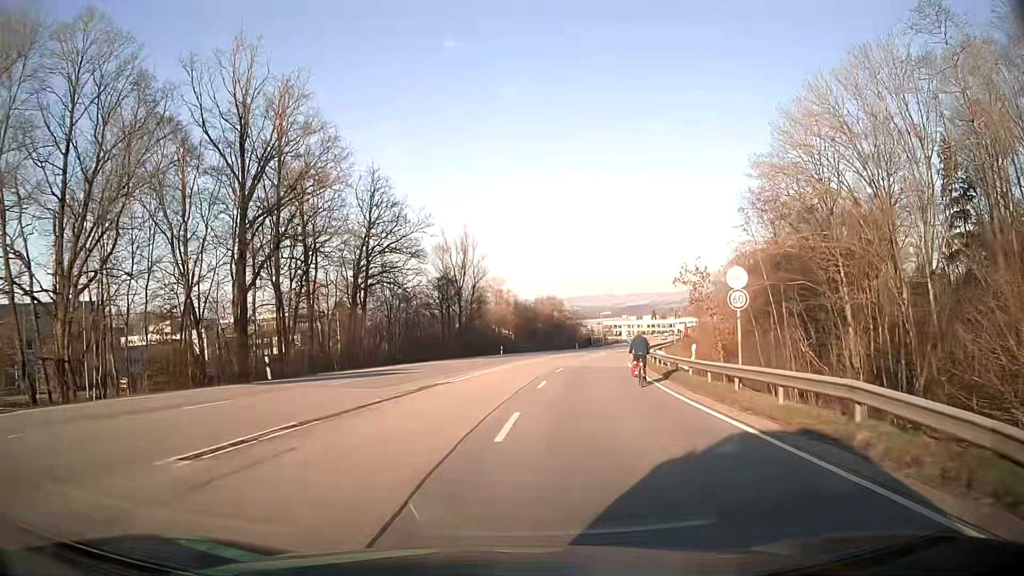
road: secondary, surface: asphalt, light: Day
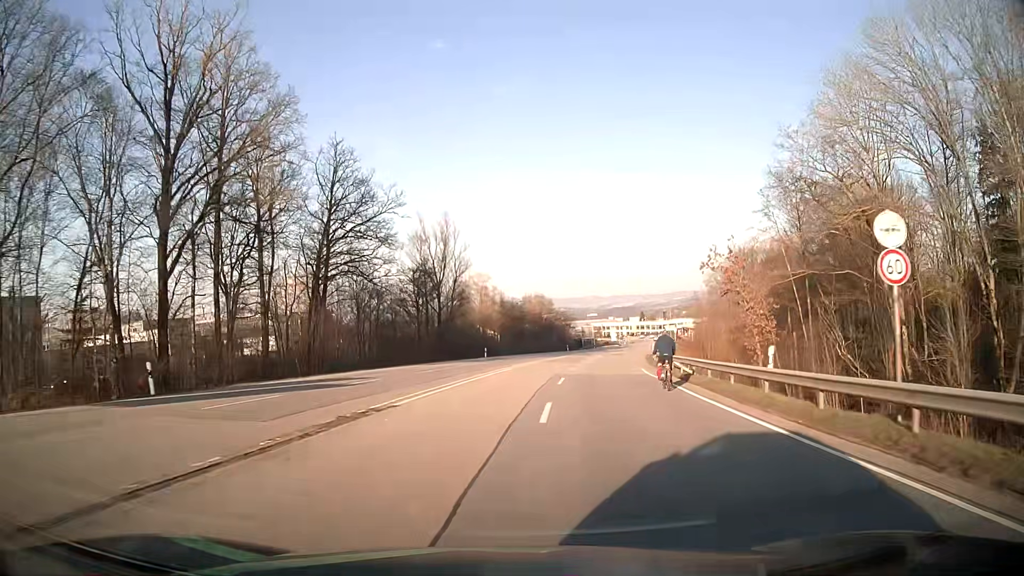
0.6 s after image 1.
(+0.1, +9.2) m; +1°
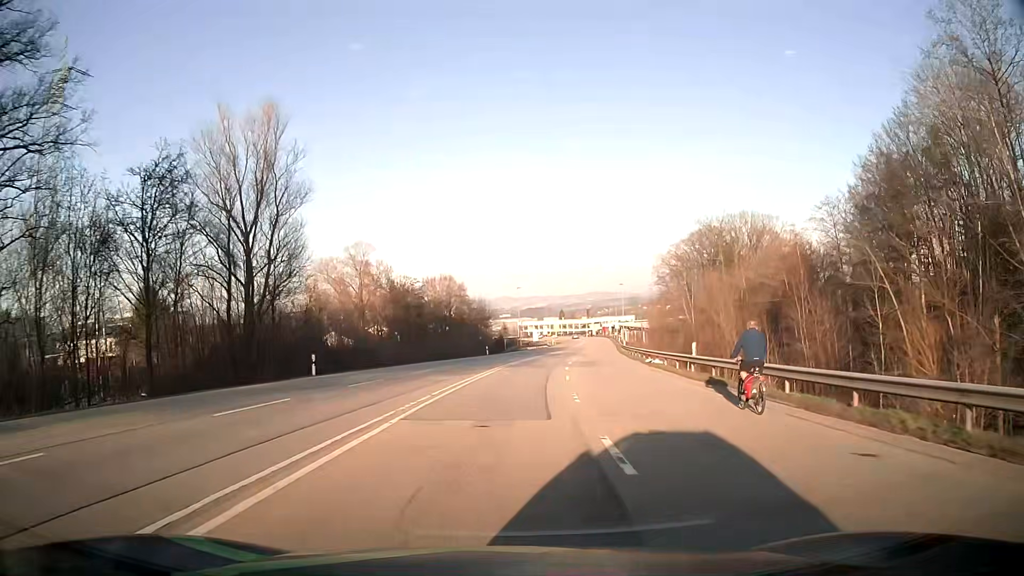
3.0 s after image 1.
(+2.5, +37.1) m; +8°
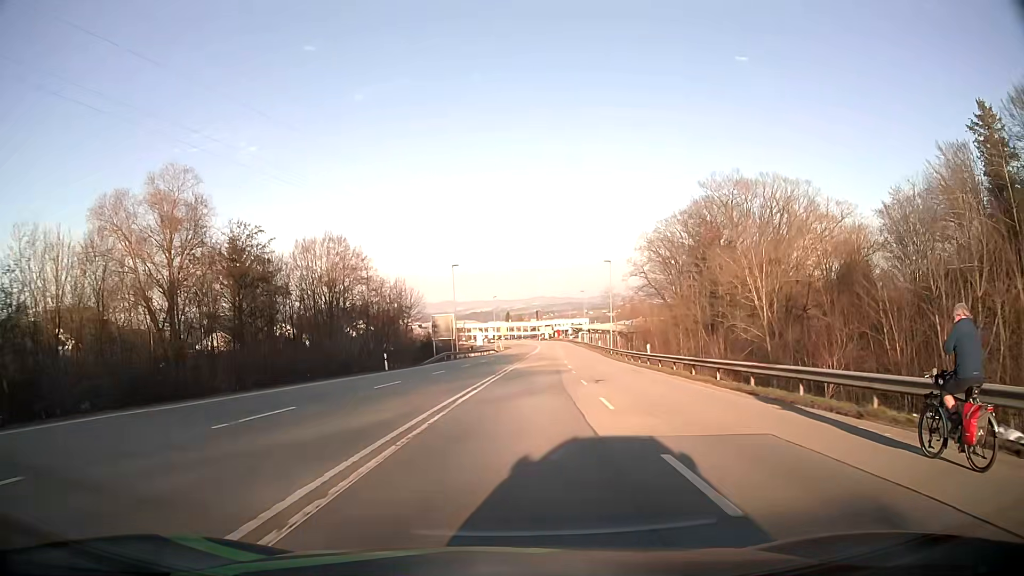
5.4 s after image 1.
(+1.5, +36.7) m; +5°
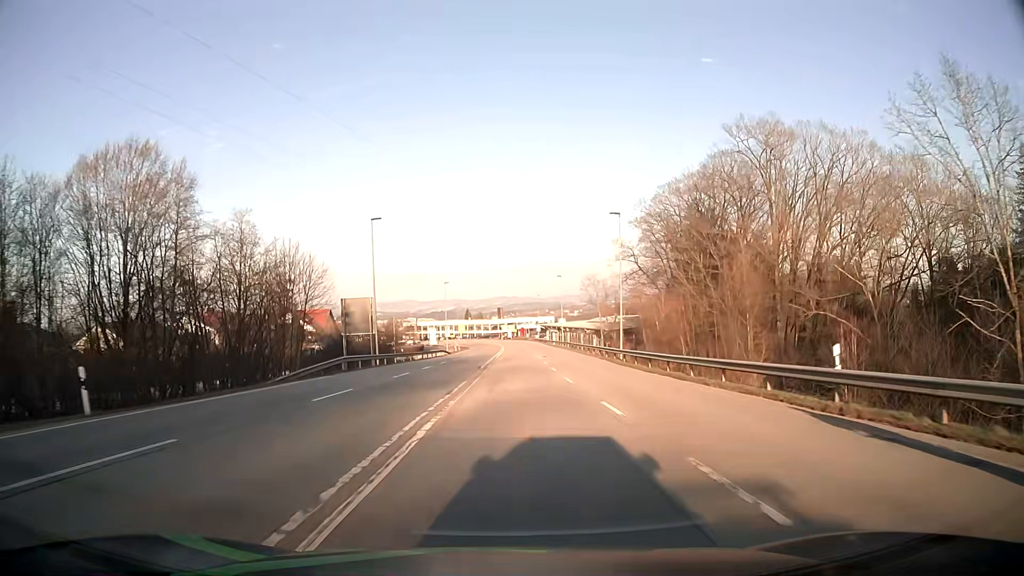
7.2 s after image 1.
(+0.8, +27.5) m; +3°
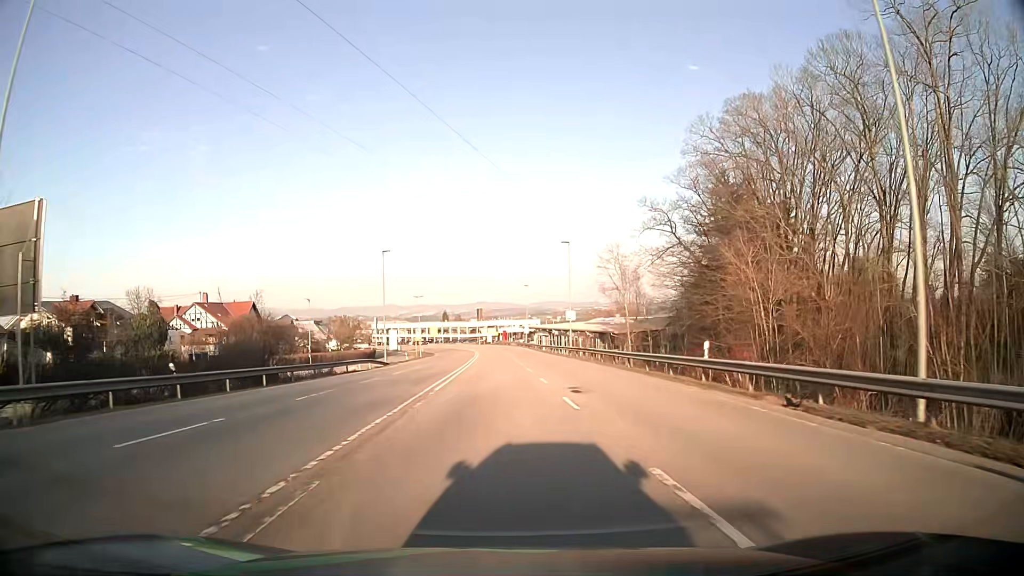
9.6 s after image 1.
(+0.8, +36.7) m; +2°
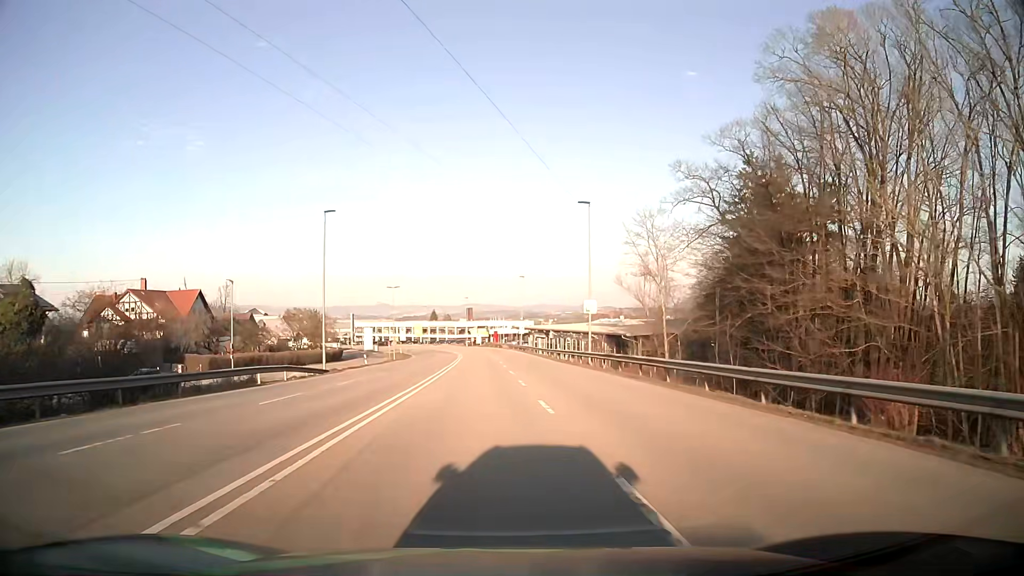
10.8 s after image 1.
(0.0, +18.4) m; 0°
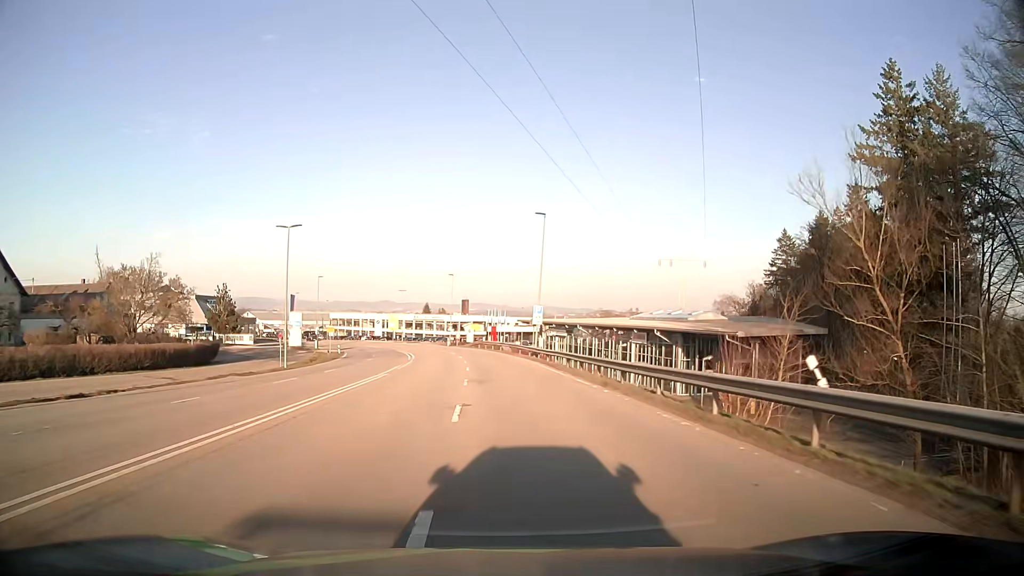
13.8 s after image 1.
(+0.4, +46.1) m; 0°
(0, +10) (0, +20) (-1, +30) (-1, +40) (-2, +50) (-3, +60) (-5, +70) (-7, +79) (-10, +89) (-13, +99) m
